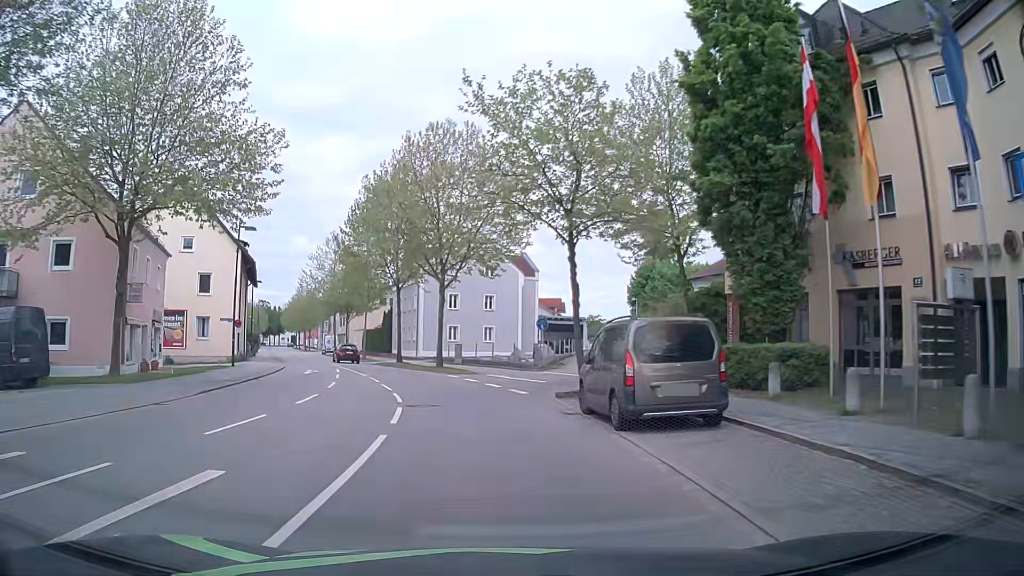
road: primary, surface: asphalt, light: Day
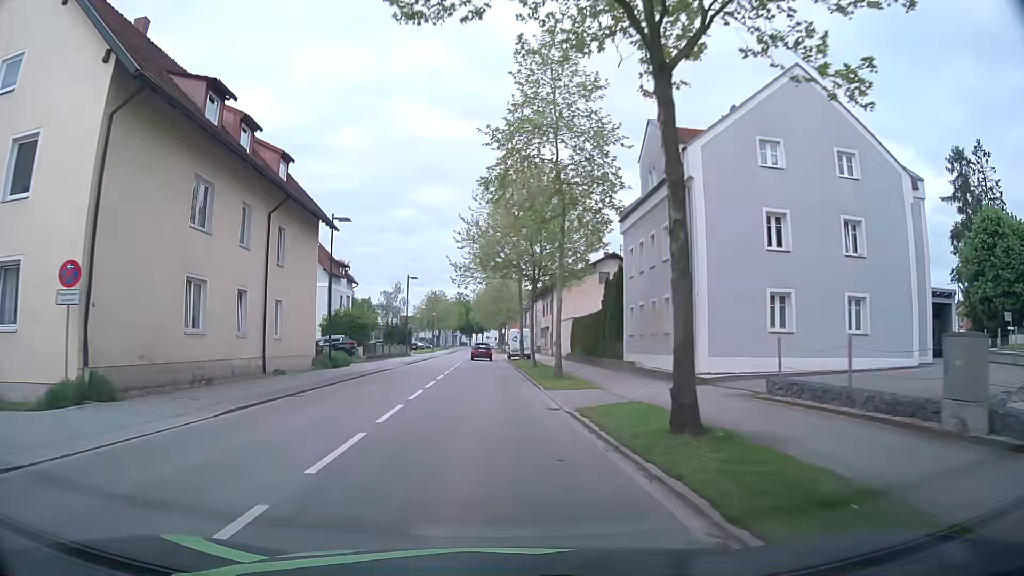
(-5.8, +36.3) m; -18°
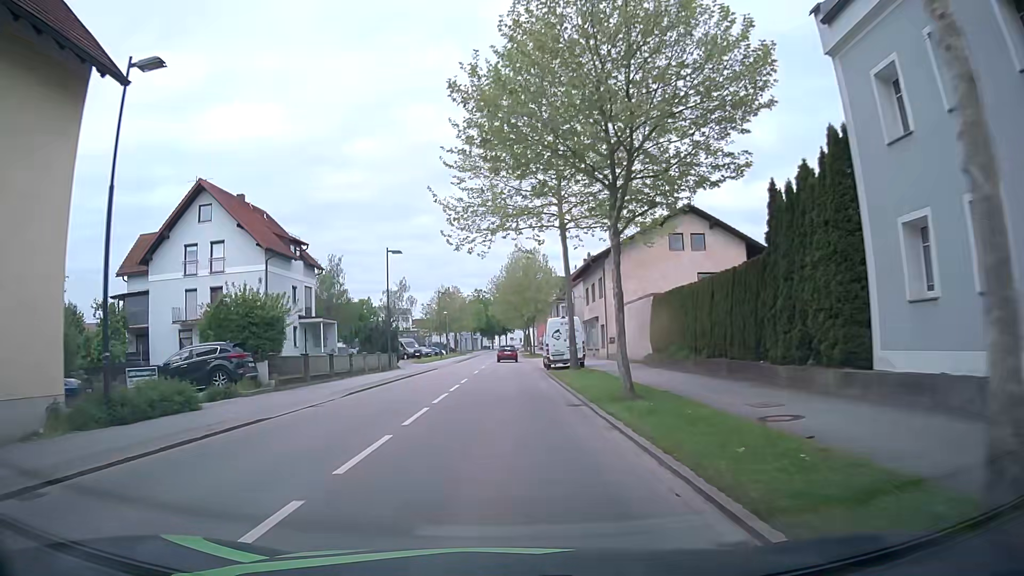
(-0.6, +22.5) m; -2°
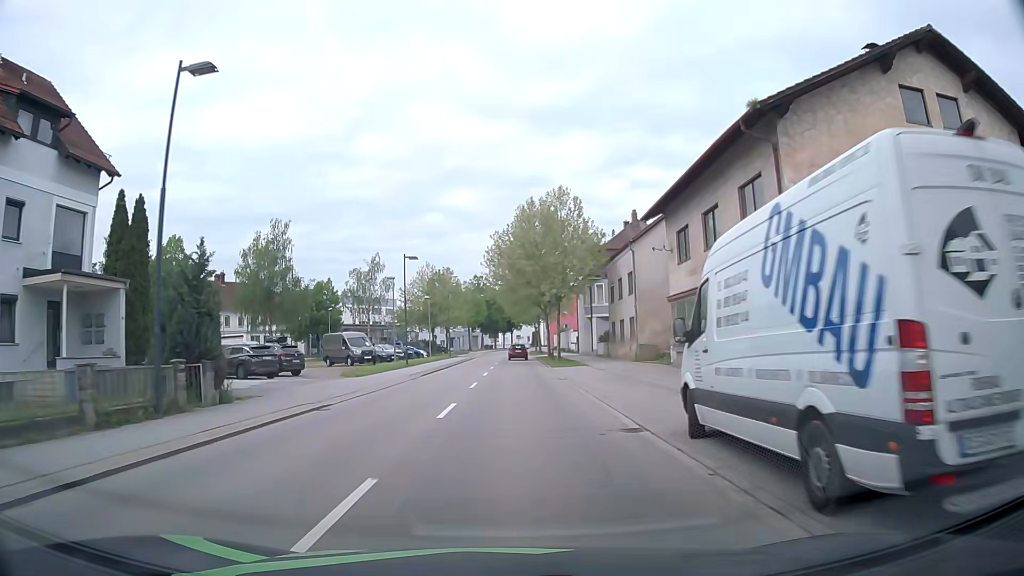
(-0.5, +30.6) m; -1°
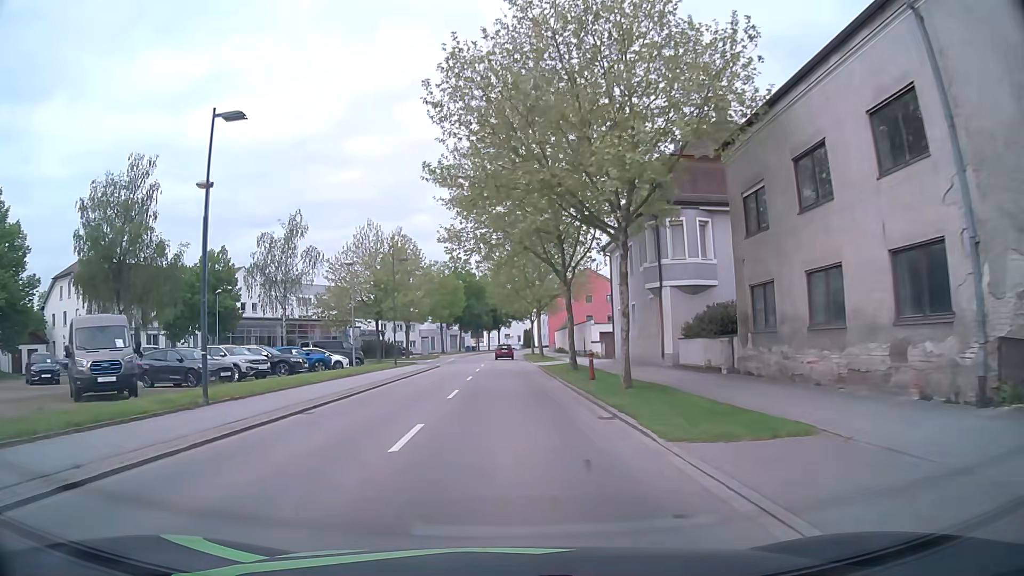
(+0.4, +31.3) m; +1°
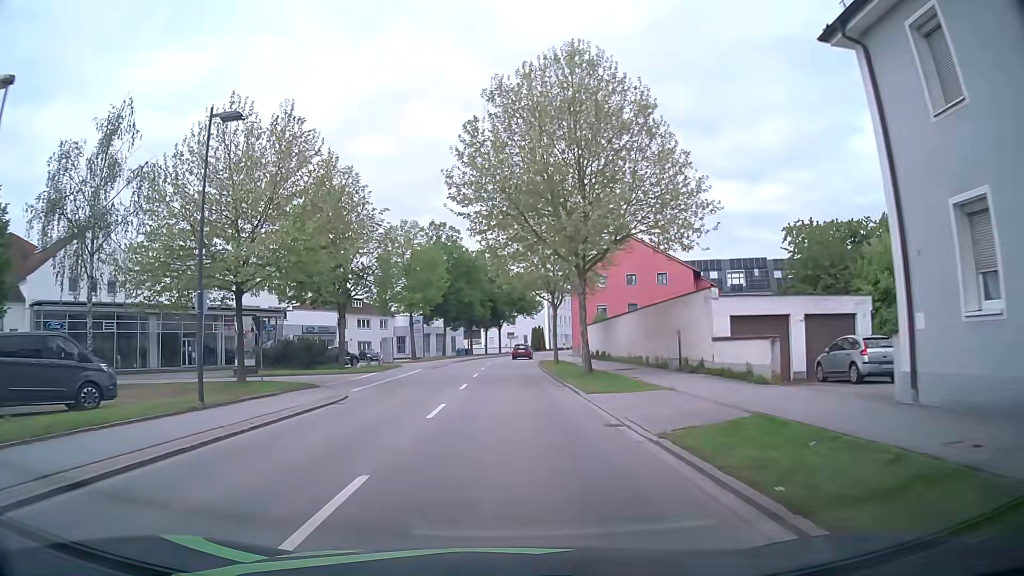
(-0.2, +31.8) m; 0°
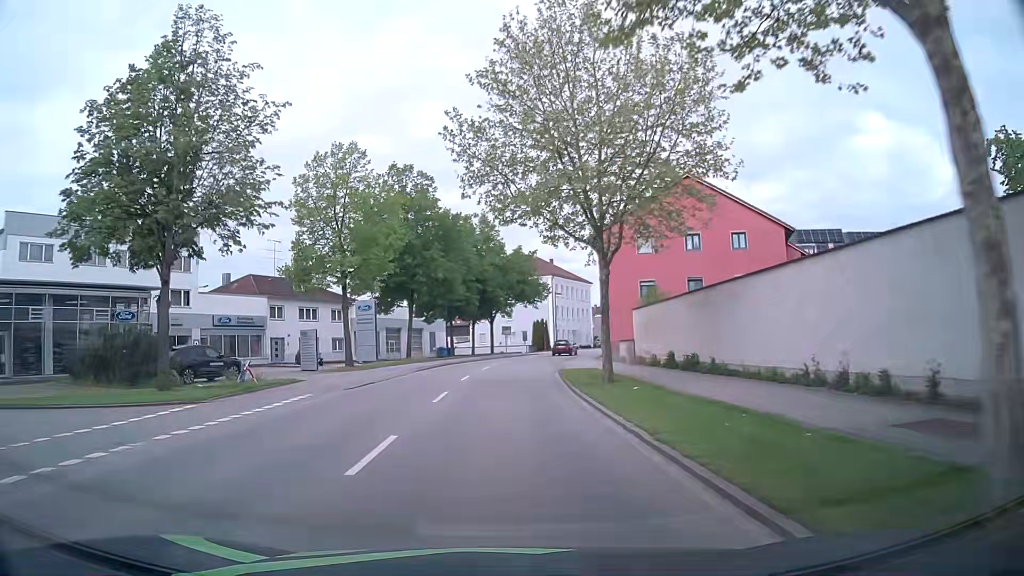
(-0.2, +24.0) m; 0°
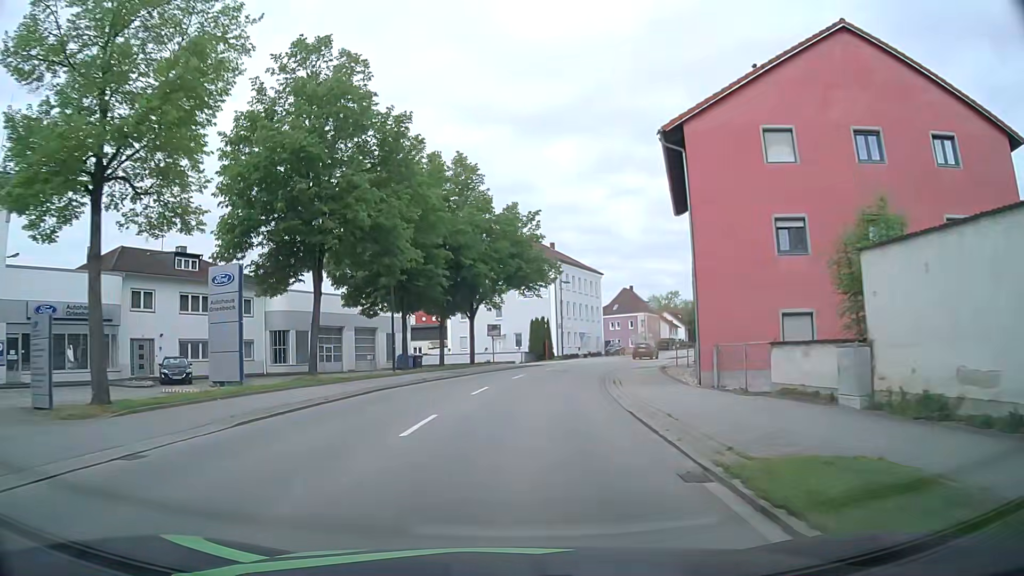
(0.0, +23.8) m; +1°
(0, +10) (+1, +20) (+2, +30) (+5, +40) (+7, +49) (+11, +59) (+15, +68) (+19, +77) (+23, +86) (+27, +95) m
